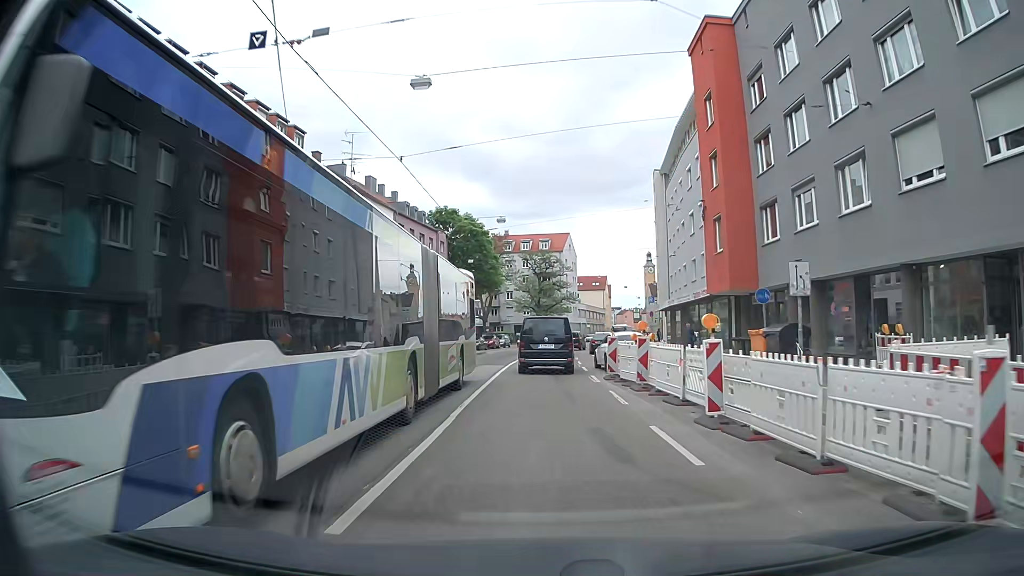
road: tertiary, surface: asphalt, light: Day
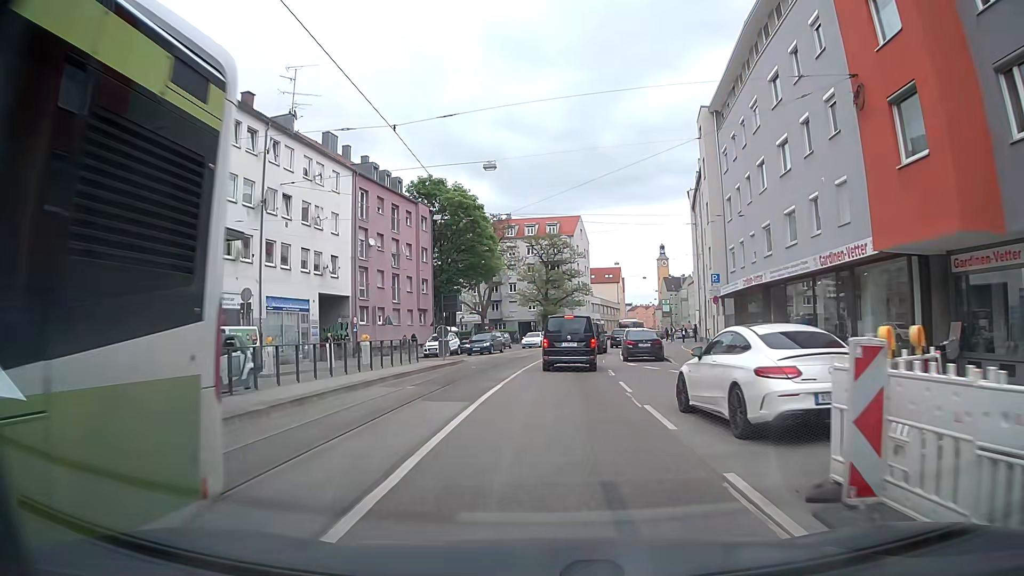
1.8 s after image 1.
(-0.6, +15.8) m; -2°
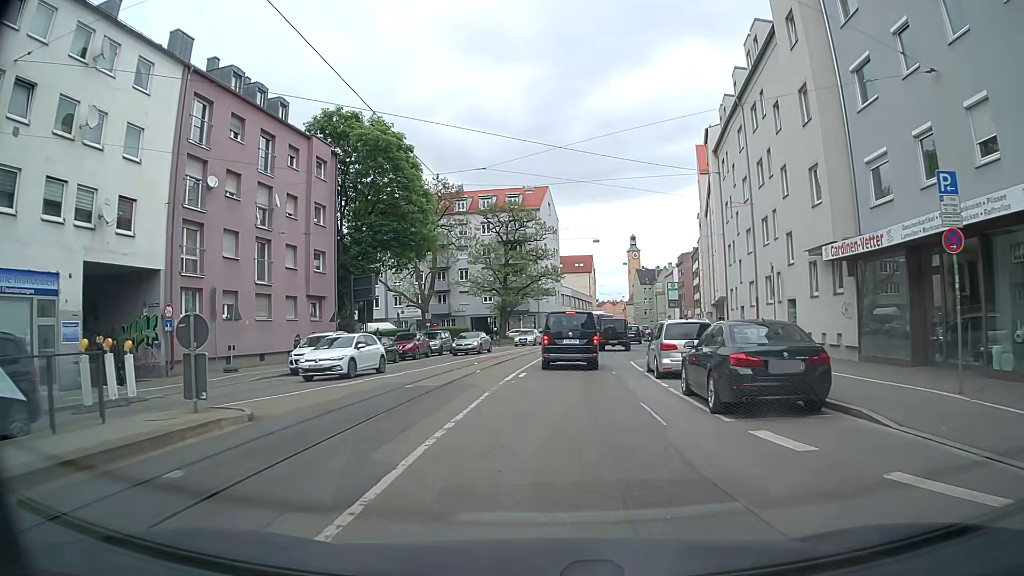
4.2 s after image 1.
(+0.4, +20.6) m; +4°
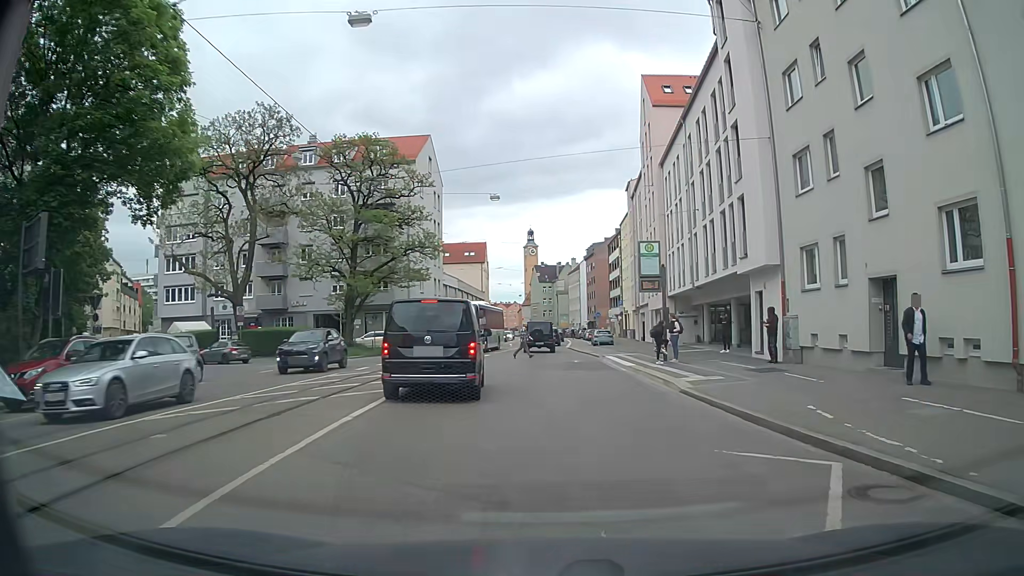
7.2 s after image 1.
(+0.9, +24.9) m; +7°
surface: concrete
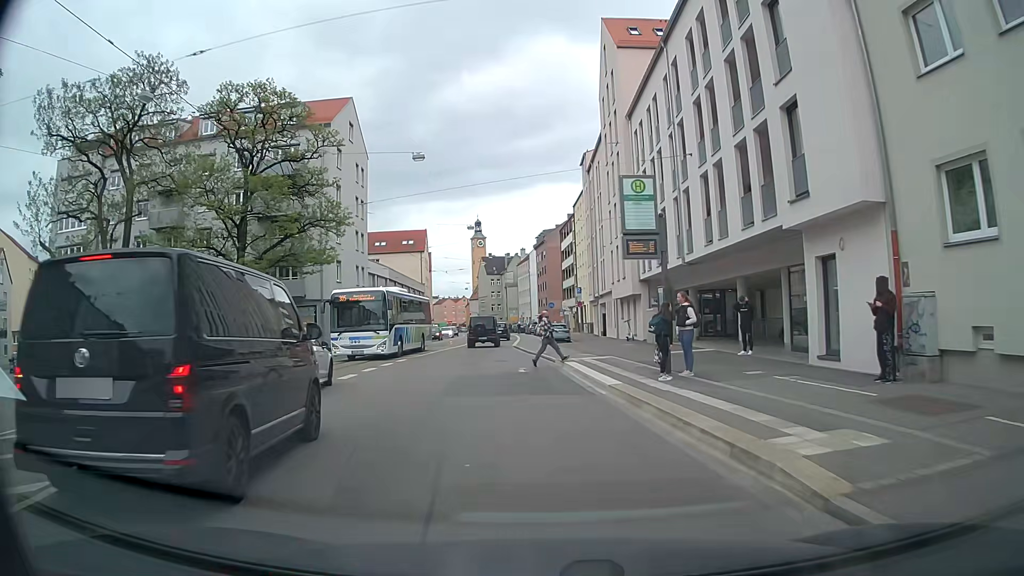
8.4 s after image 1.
(+0.5, +10.0) m; +6°
